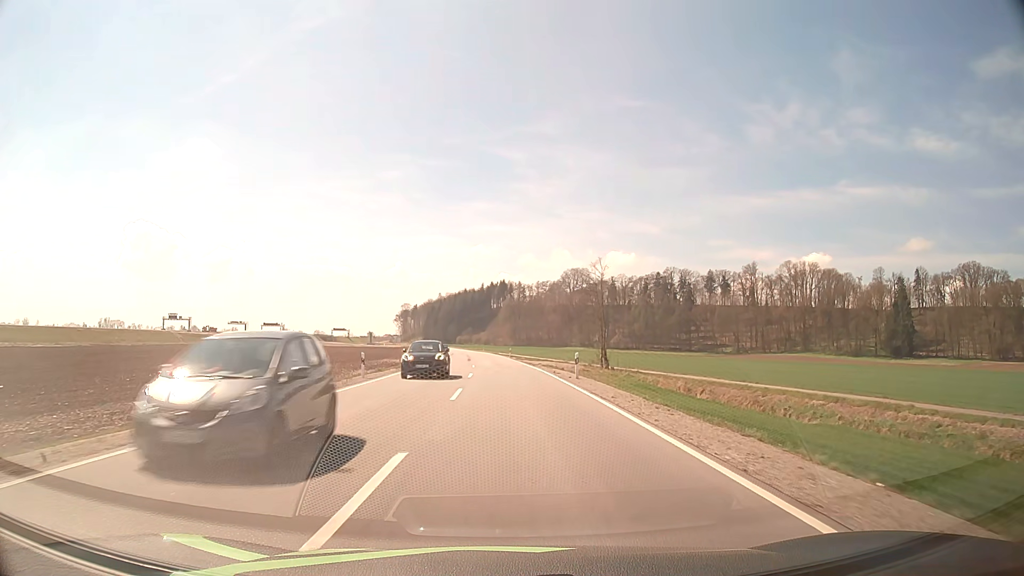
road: tertiary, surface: asphalt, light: Day
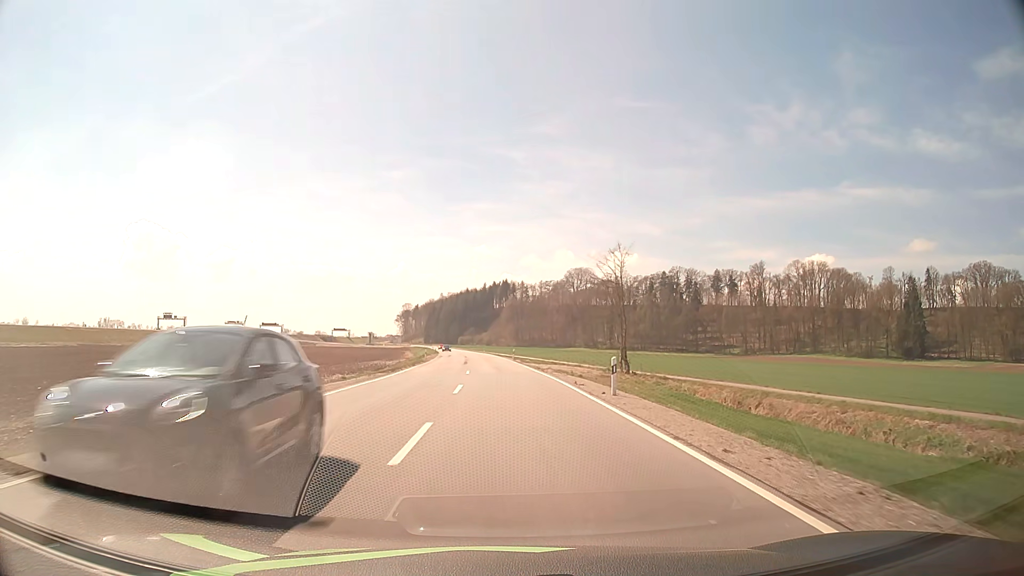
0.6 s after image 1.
(0.0, +9.1) m; 0°
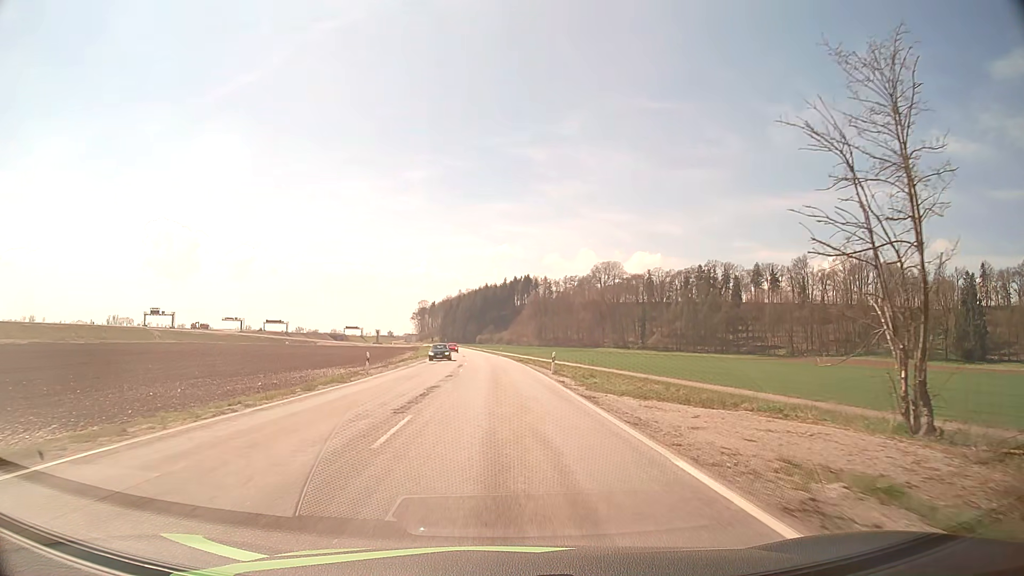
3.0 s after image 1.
(-0.4, +36.4) m; -2°
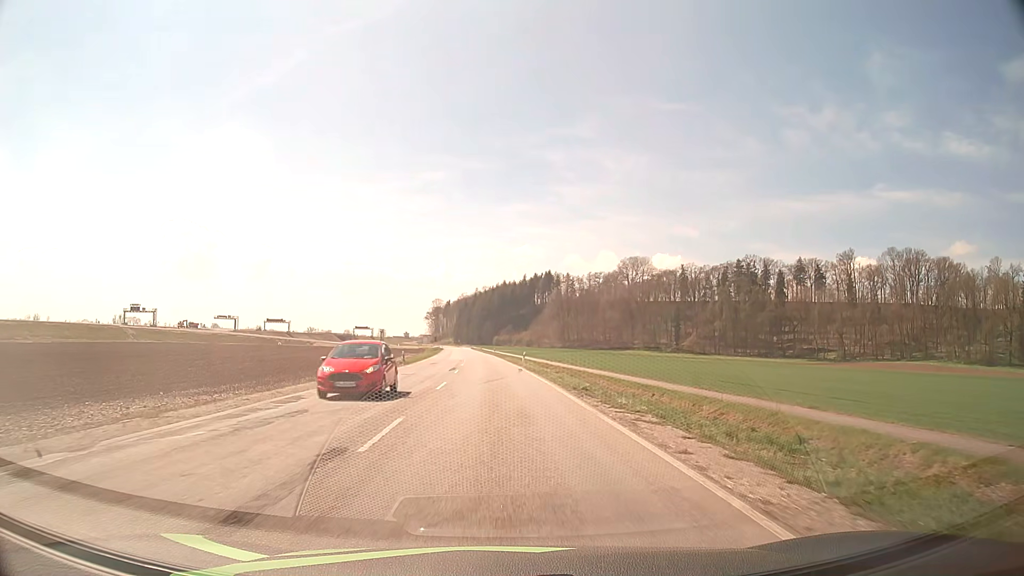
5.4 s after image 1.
(-0.5, +36.6) m; -2°
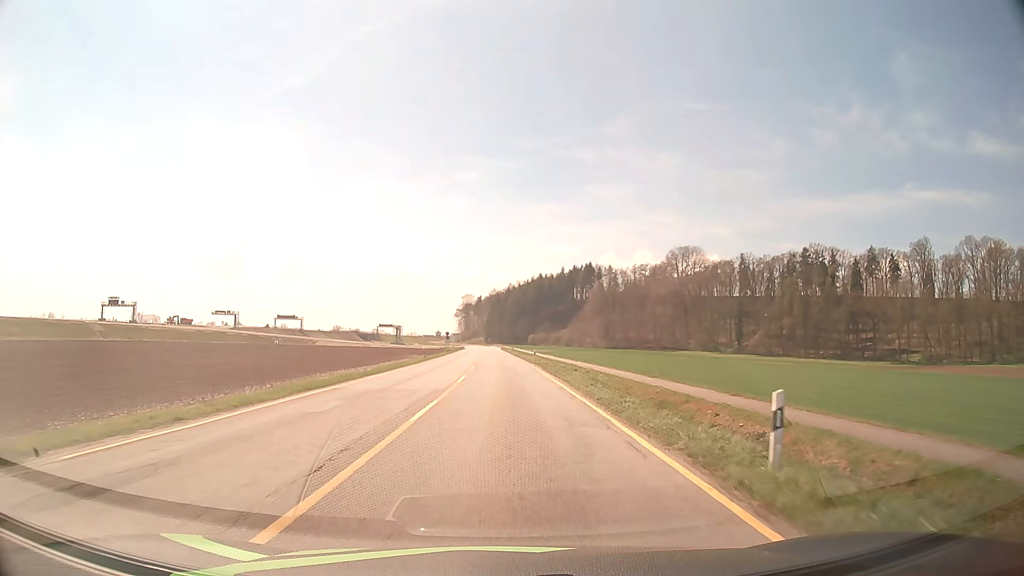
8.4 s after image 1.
(-1.1, +44.7) m; -3°
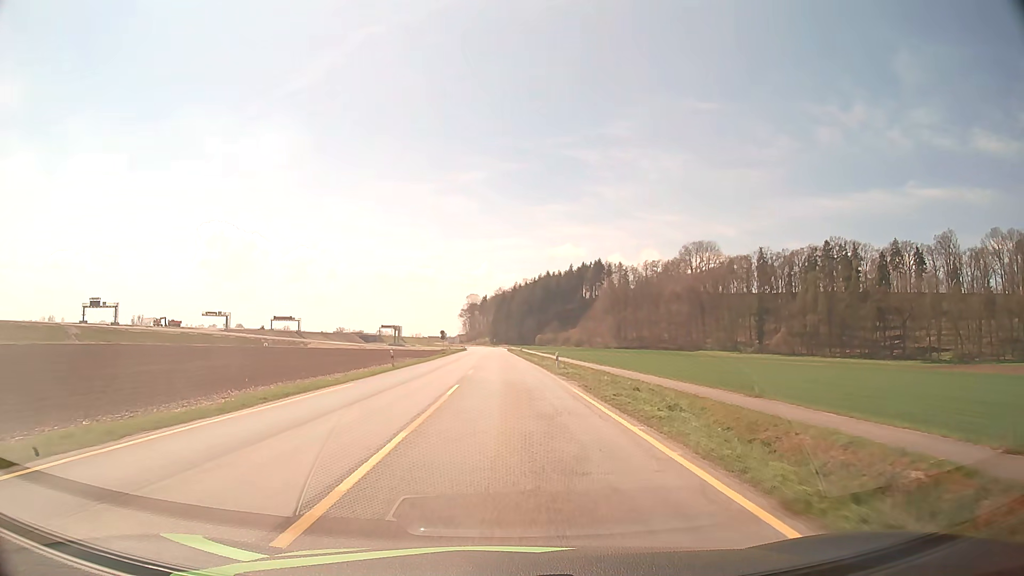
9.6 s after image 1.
(-0.1, +17.8) m; 0°
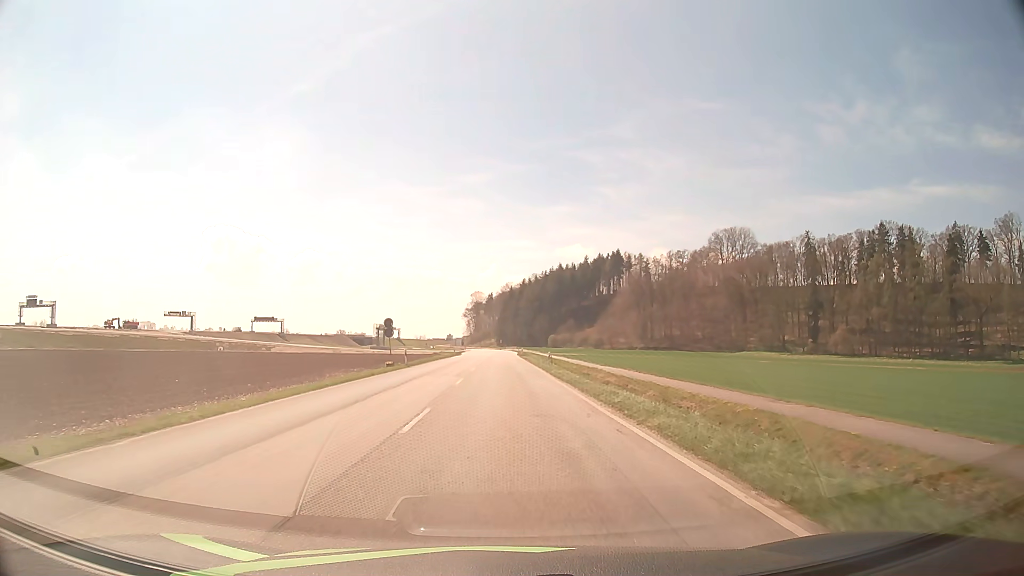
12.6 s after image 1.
(-0.4, +44.1) m; -1°
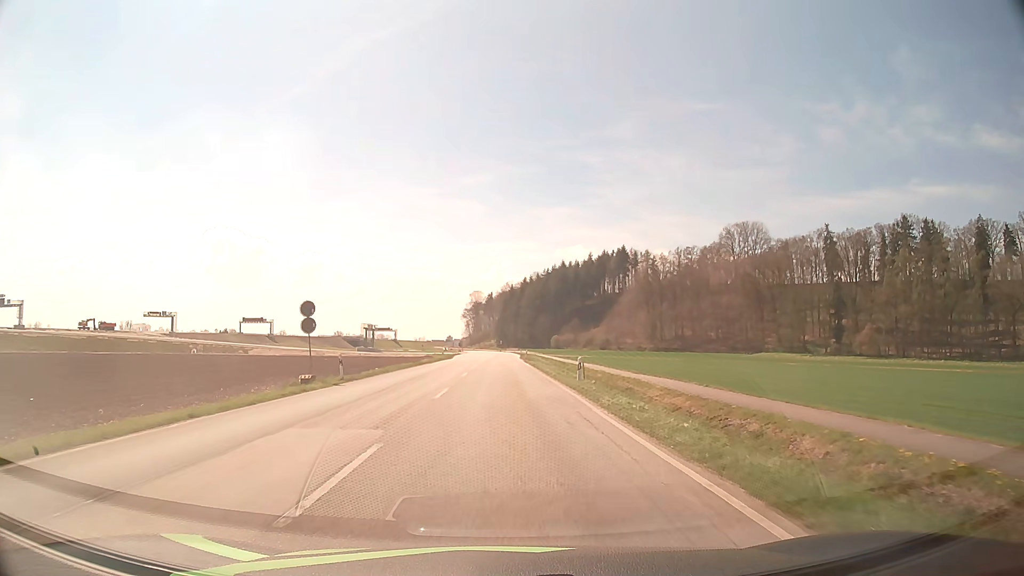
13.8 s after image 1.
(0.0, +17.4) m; 0°
(0, +10) (0, +20) (0, +30) (0, +40) (0, +50) (-1, +60) (-1, +70) (-1, +80) (-1, +90) (-1, +100) m
